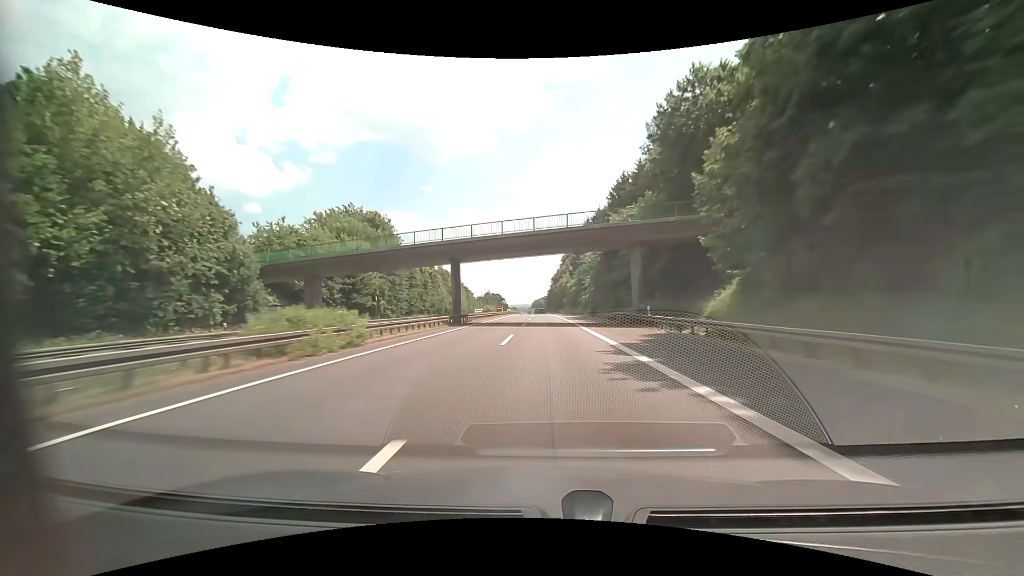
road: motorway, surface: asphalt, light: Day
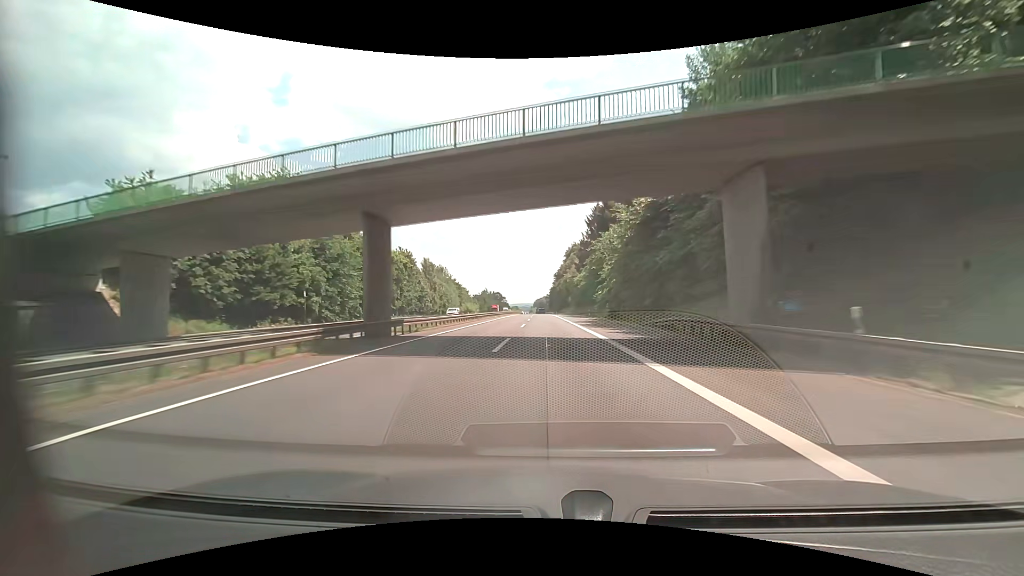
(0.0, +20.8) m; 0°
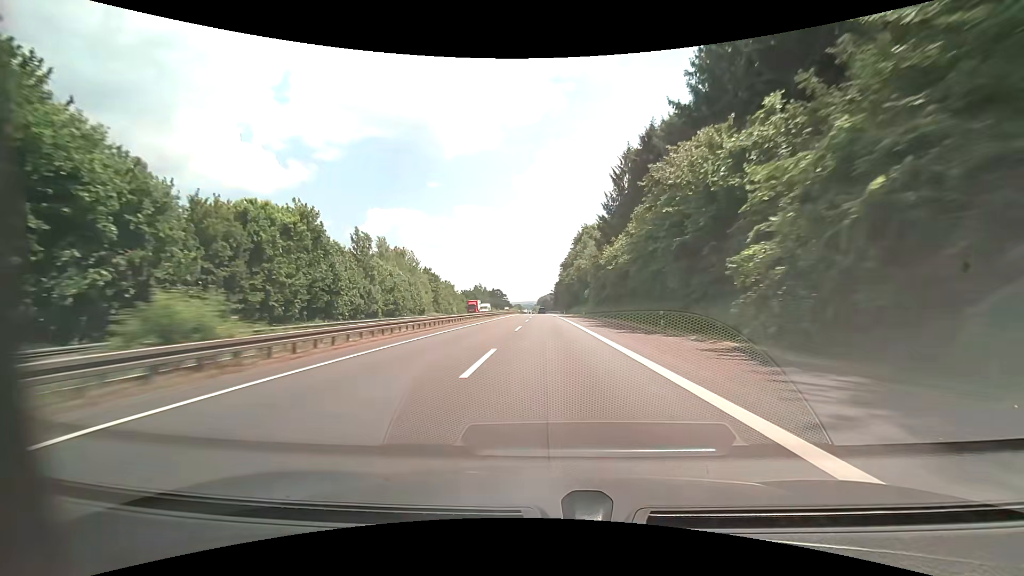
(0.0, +41.6) m; 0°
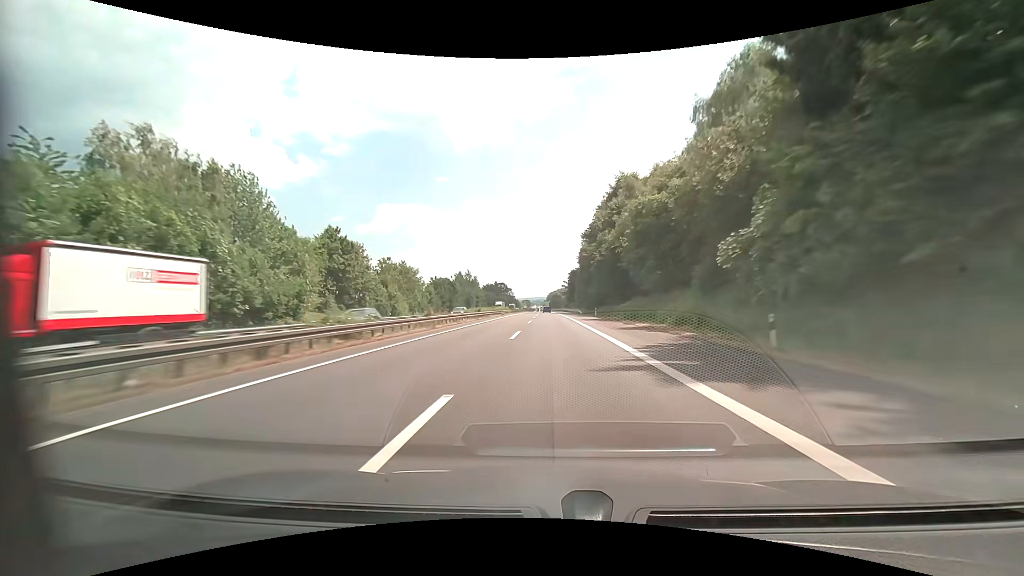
(-0.8, +62.4) m; -1°
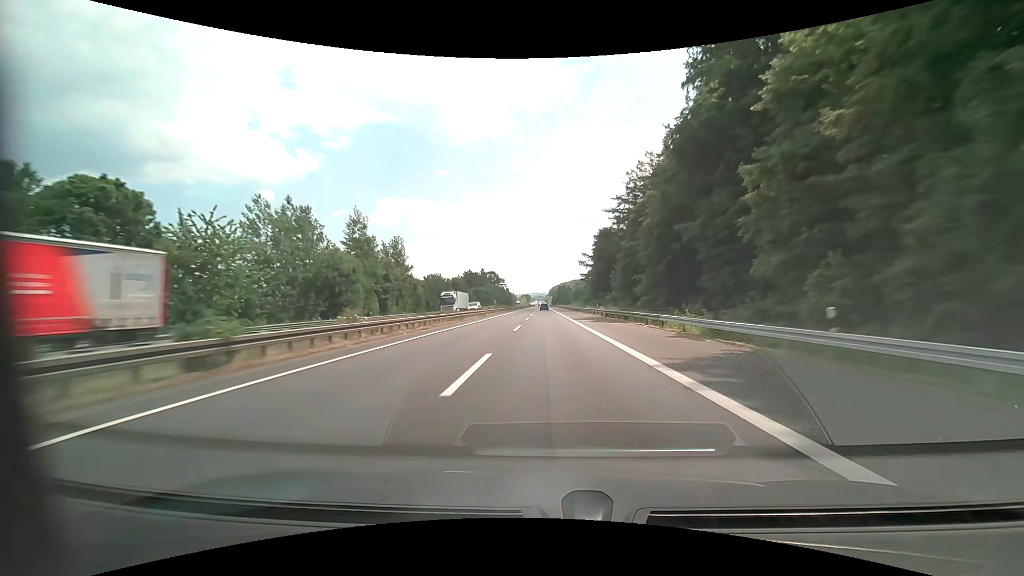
(-0.8, +102.6) m; -1°
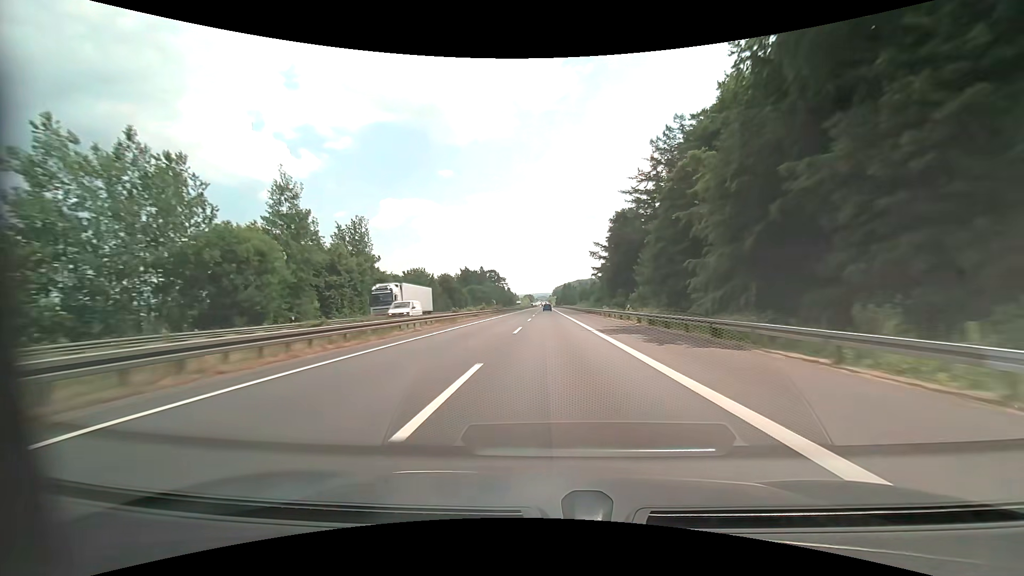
(0.0, +20.3) m; 0°
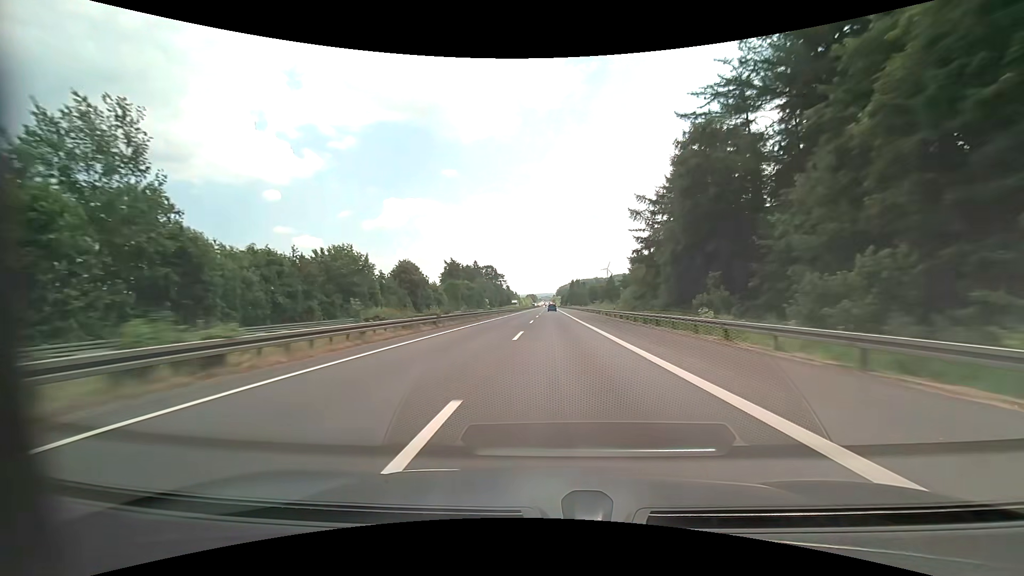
(-0.3, +40.5) m; -1°
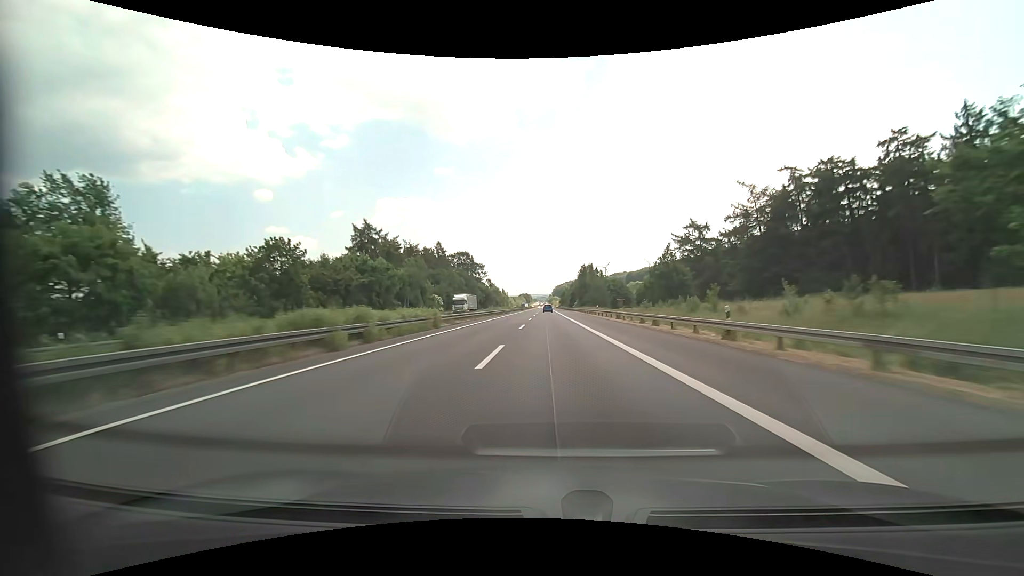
(+0.5, +81.0) m; 0°
(0, +10) (0, +20) (0, +30) (0, +40) (0, +50) (0, +60) (0, +70) (0, +80) (0, +90) (0, +100) m
